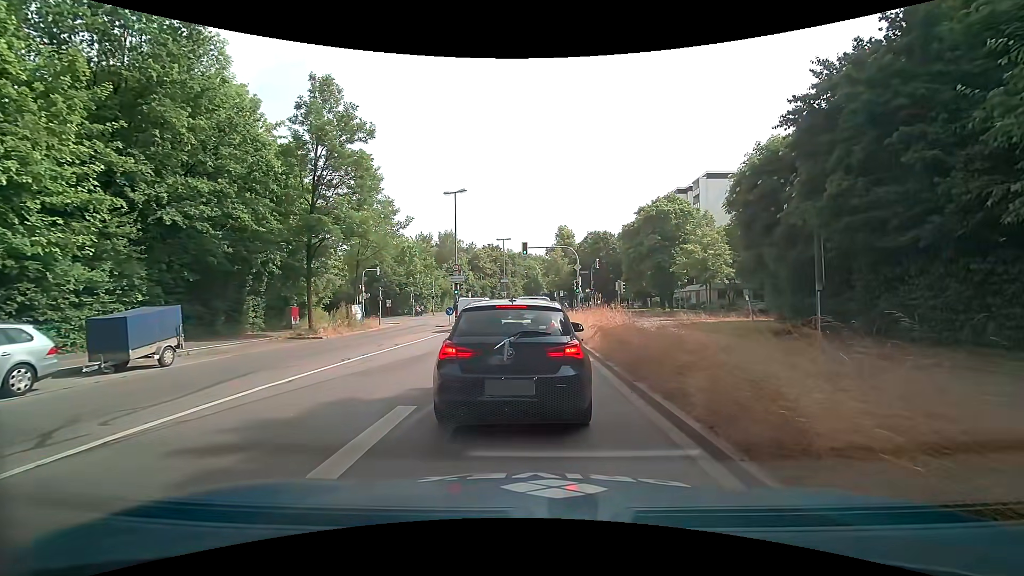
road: secondary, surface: asphalt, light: Day
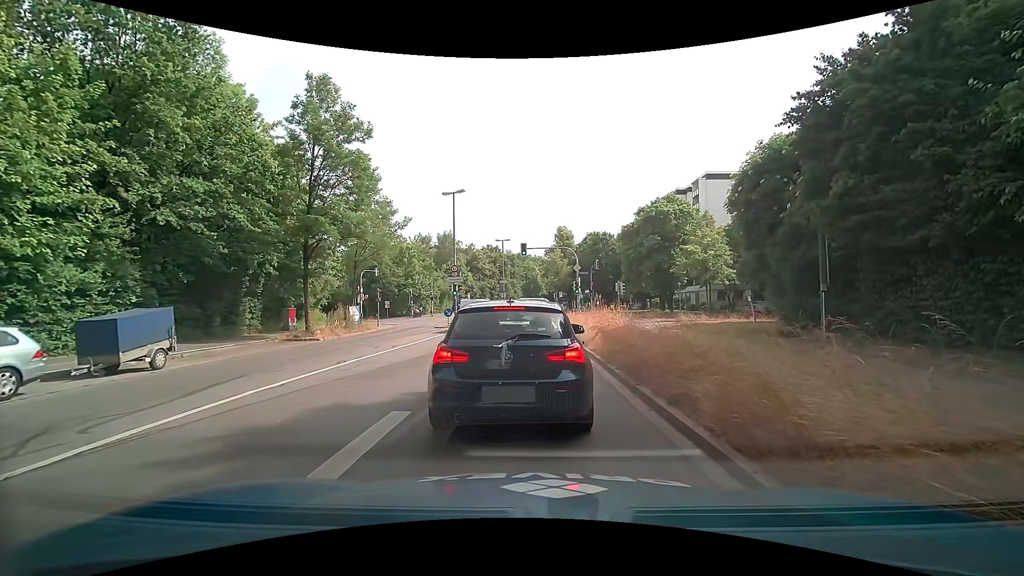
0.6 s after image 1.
(0.0, +0.3) m; 0°
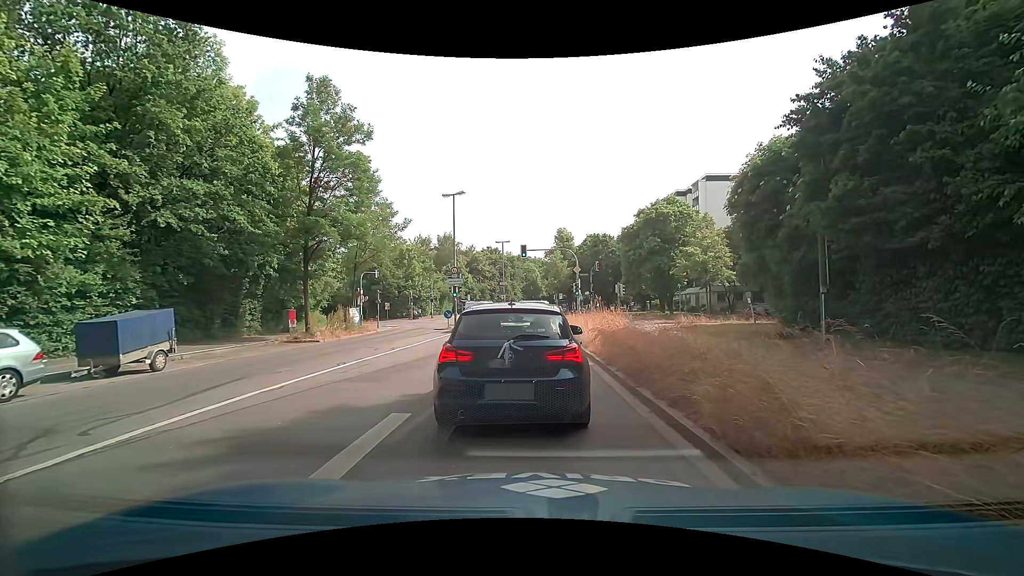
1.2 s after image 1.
(0.0, 0.0) m; 0°
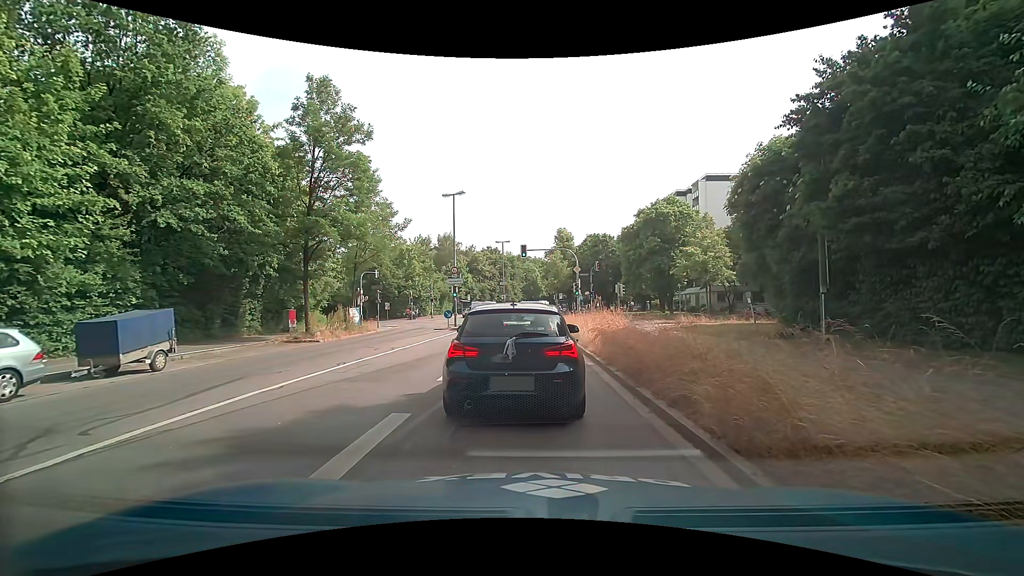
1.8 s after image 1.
(0.0, 0.0) m; 0°
